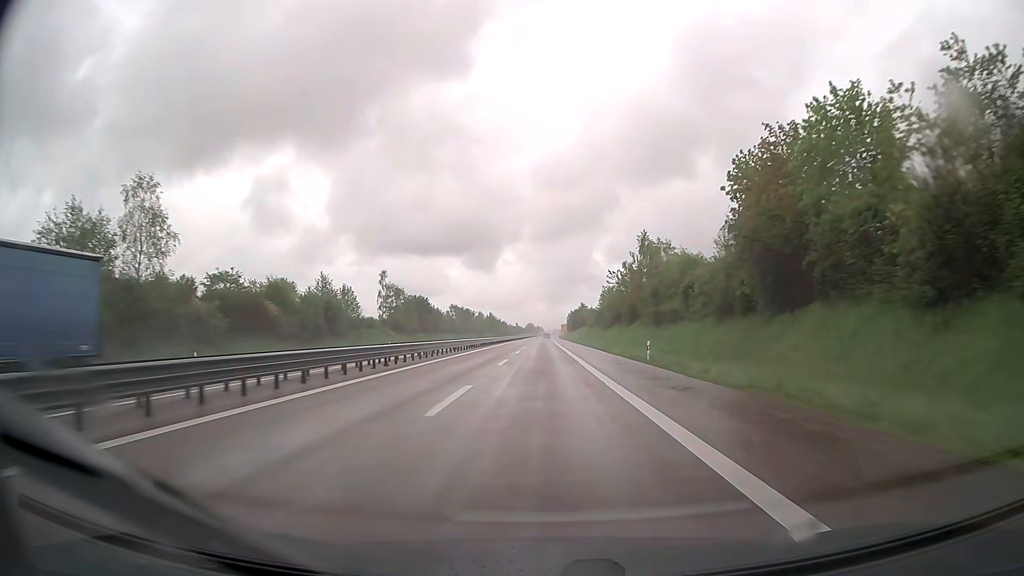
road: trunk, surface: asphalt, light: Day
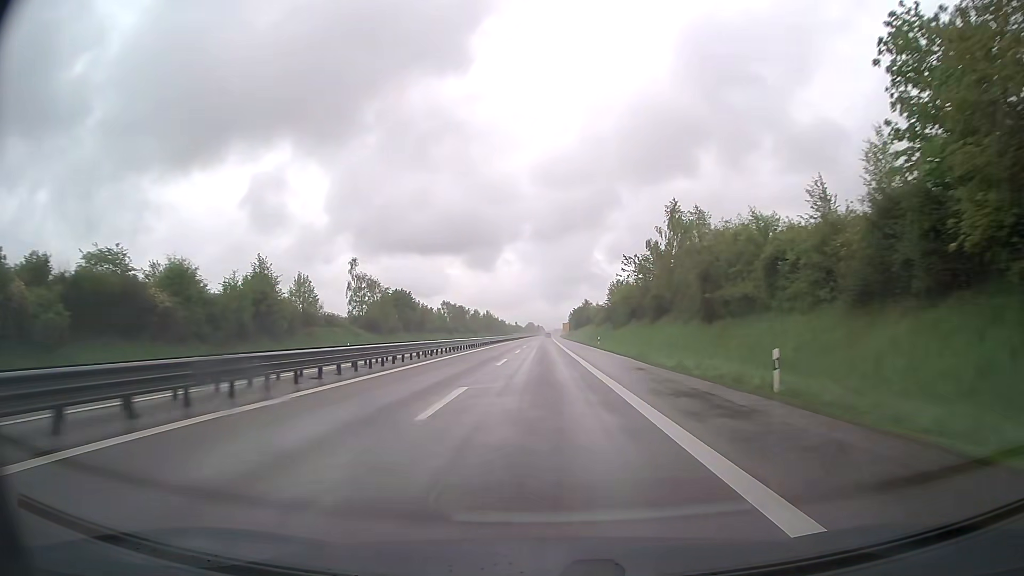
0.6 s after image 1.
(0.0, +18.6) m; 0°
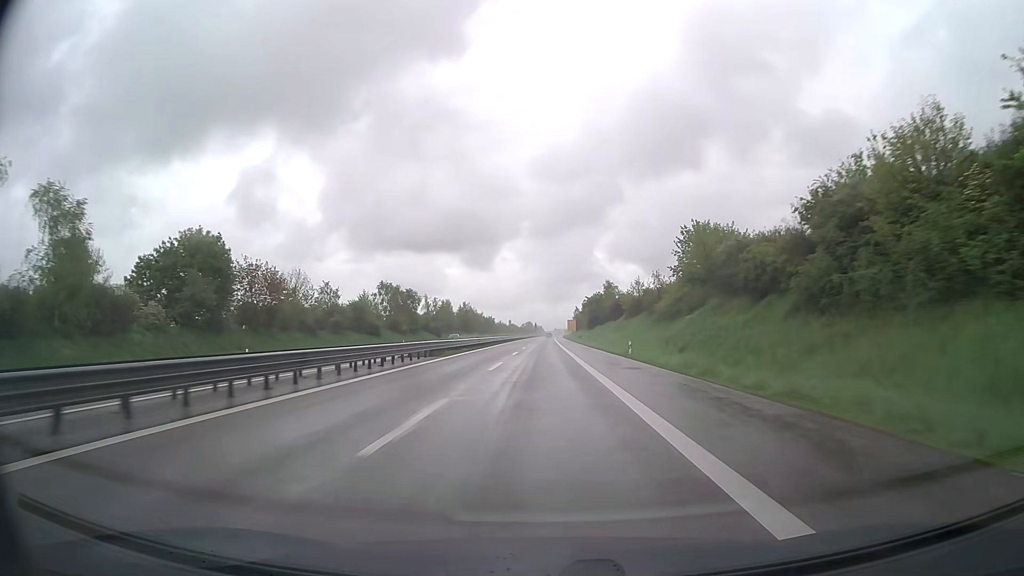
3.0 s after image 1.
(-0.1, +74.3) m; 0°
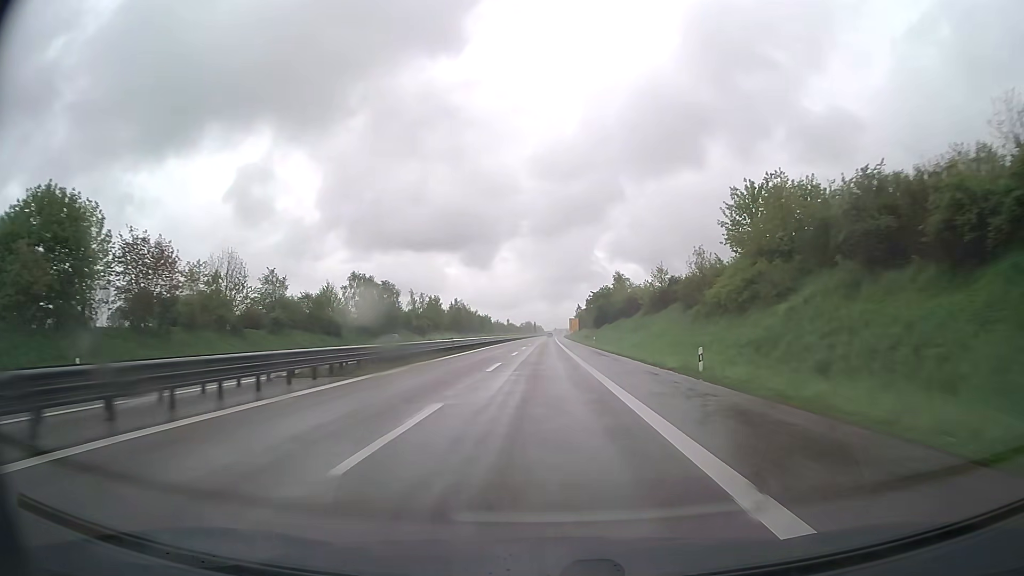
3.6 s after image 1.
(0.0, +18.6) m; 0°
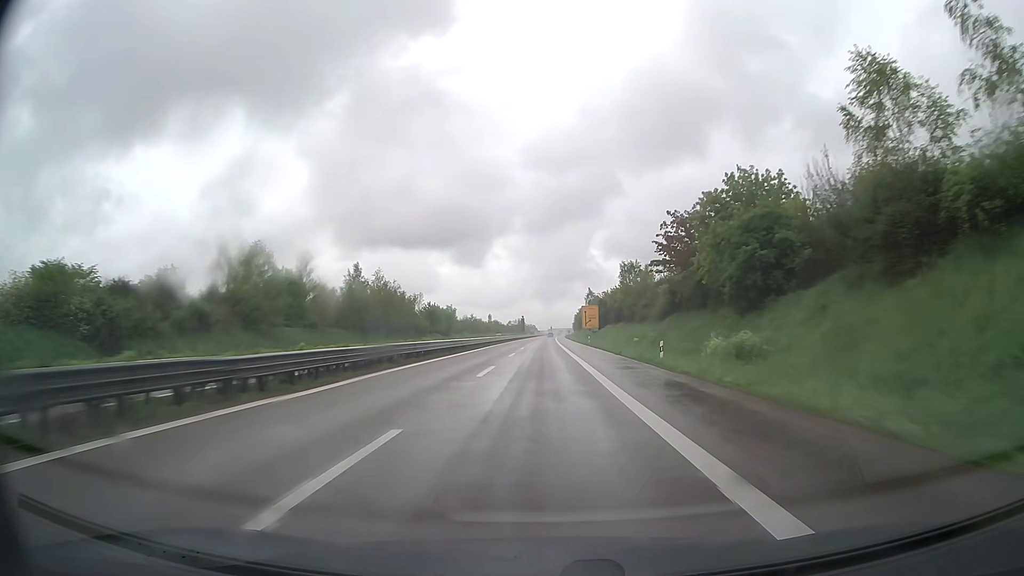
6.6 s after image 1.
(+0.3, +92.8) m; 0°
(0, +10) (0, +20) (0, +30) (0, +40) (0, +50) (0, +60) (0, +70) (0, +80) (0, +90) (0, +100) m
